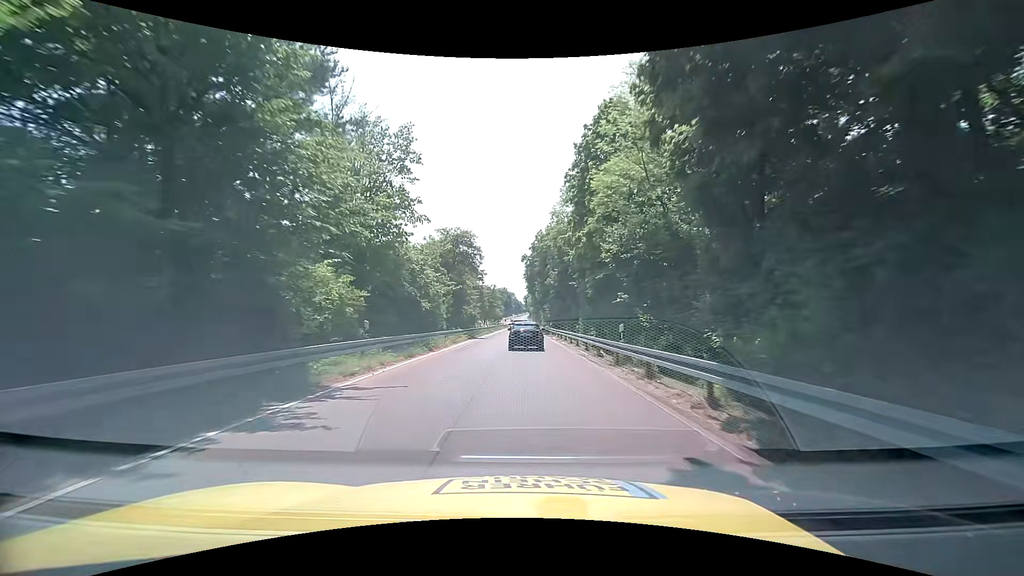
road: trunk_link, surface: asphalt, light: Day
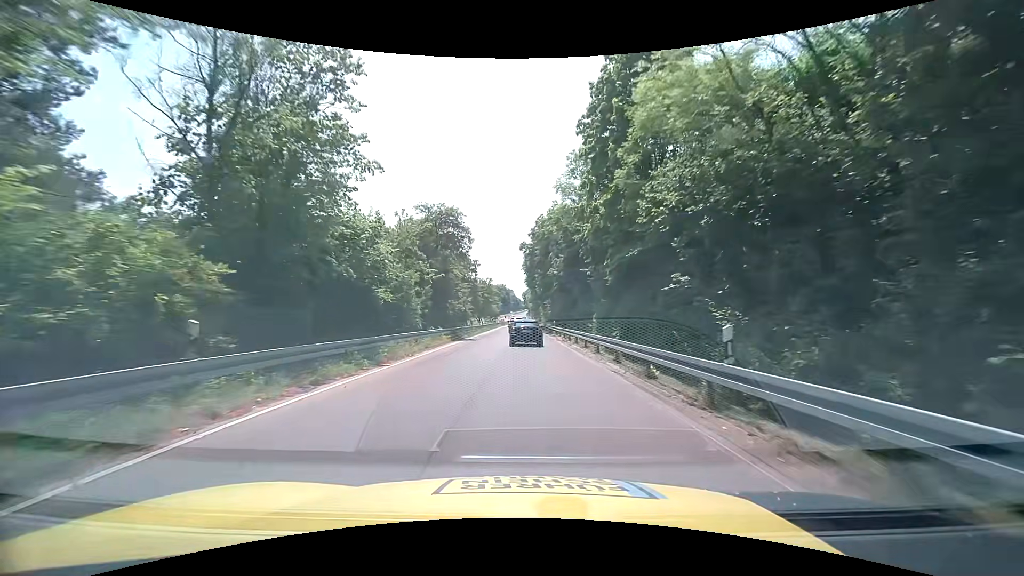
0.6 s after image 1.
(0.0, +8.2) m; 0°
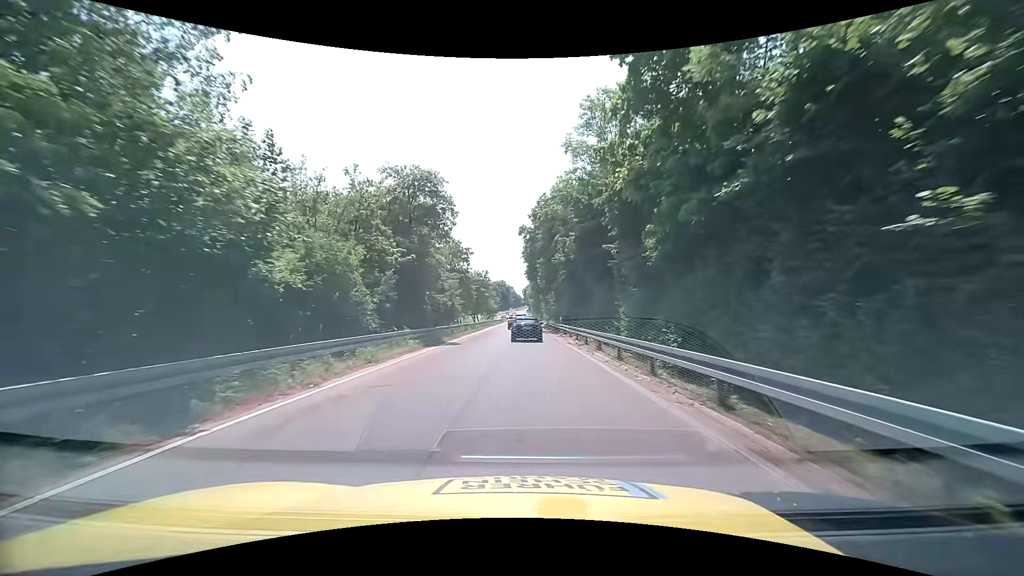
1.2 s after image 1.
(0.0, +8.6) m; 0°
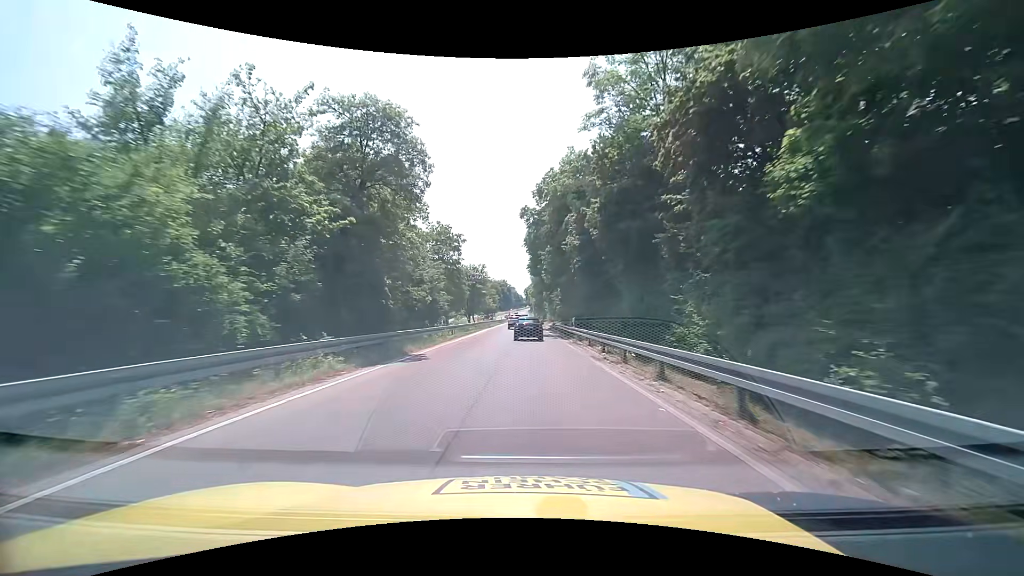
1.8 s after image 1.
(-0.1, +8.7) m; -1°
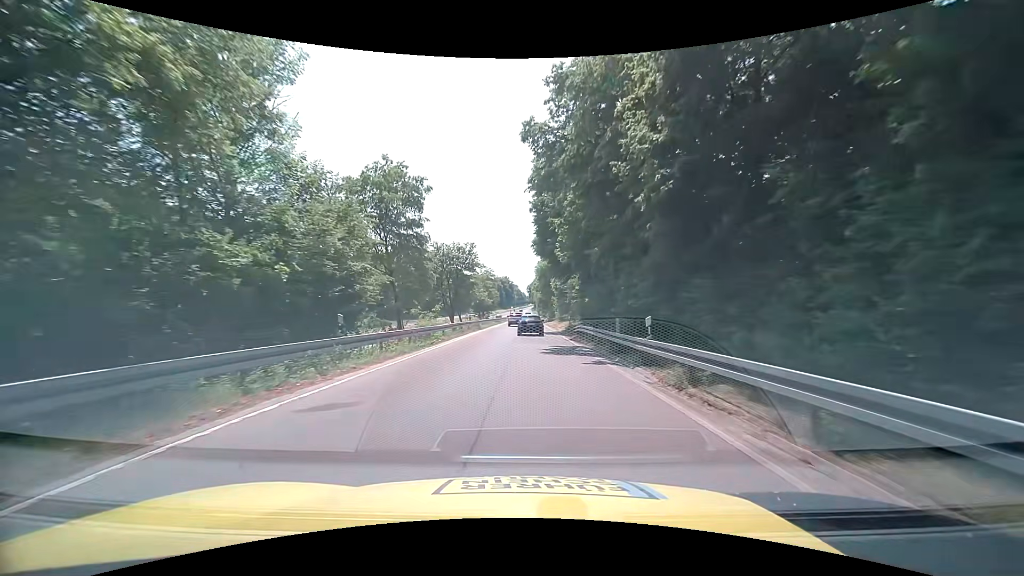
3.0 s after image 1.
(0.0, +17.6) m; 0°
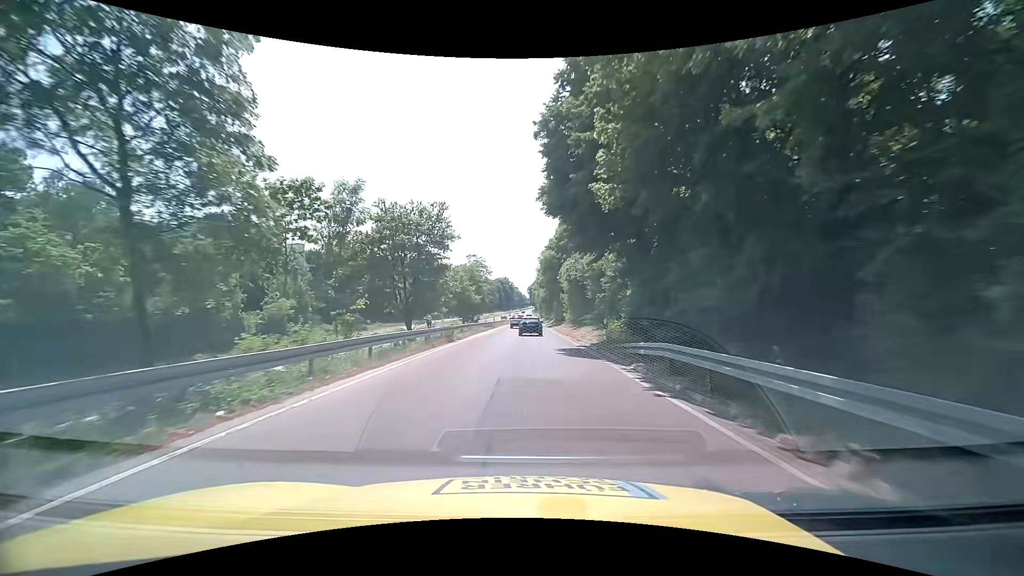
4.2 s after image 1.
(0.0, +17.8) m; 0°
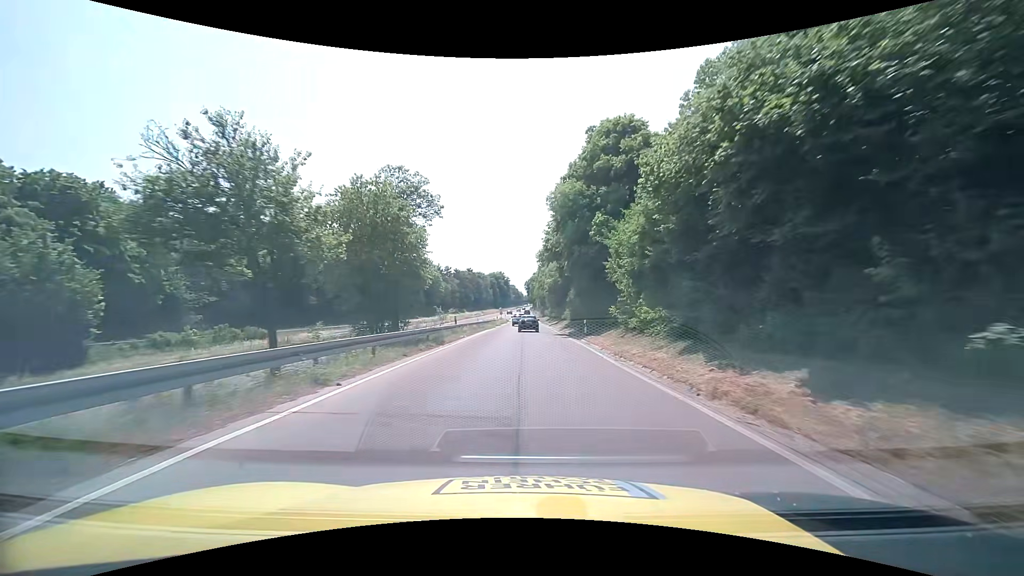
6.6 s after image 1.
(+0.2, +36.5) m; +1°
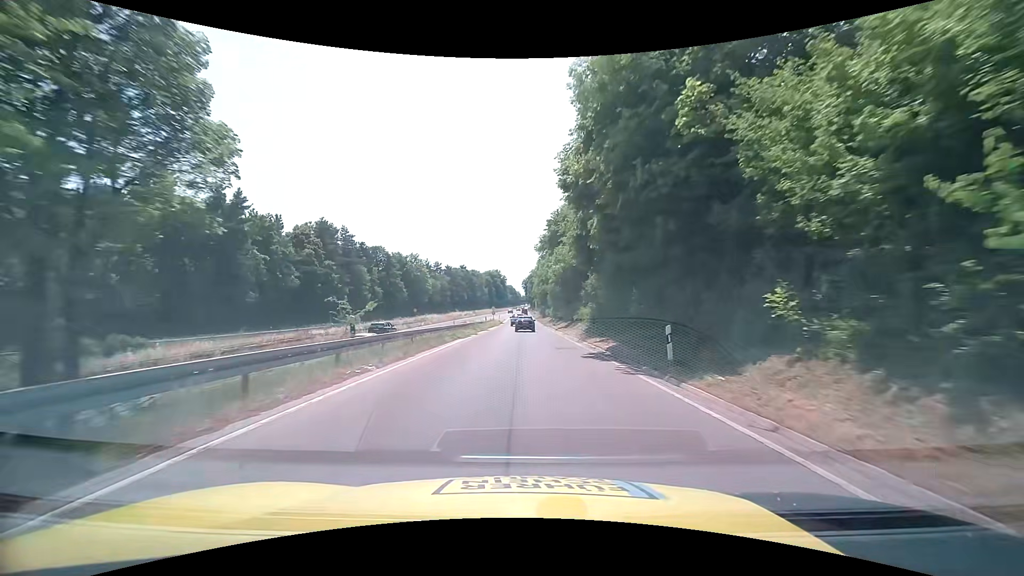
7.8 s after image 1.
(0.0, +18.7) m; 0°
(0, +10) (0, +20) (0, +30) (0, +40) (0, +50) (0, +60) (0, +70) (0, +80) (0, +90) (0, +100) m
